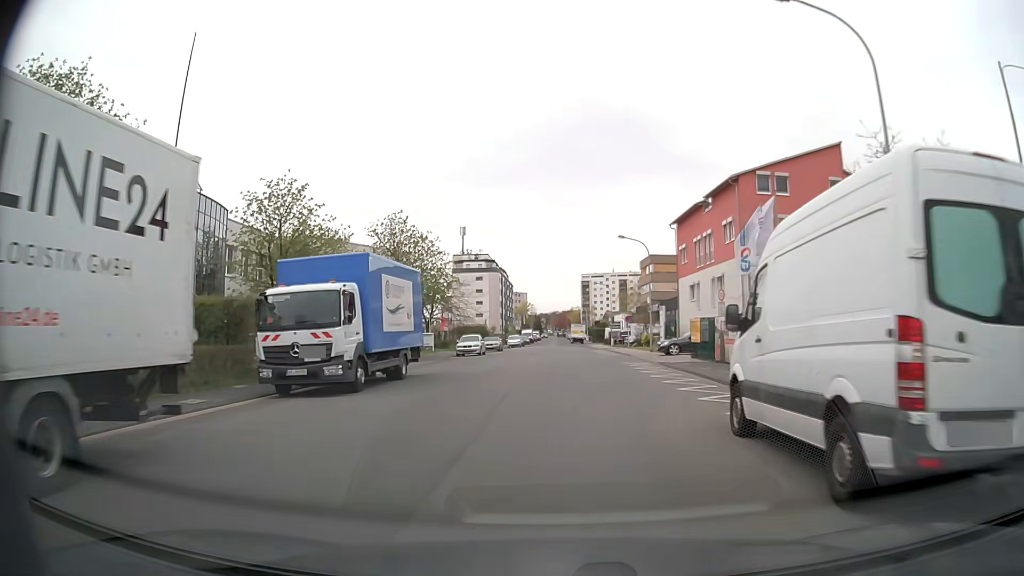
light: Day
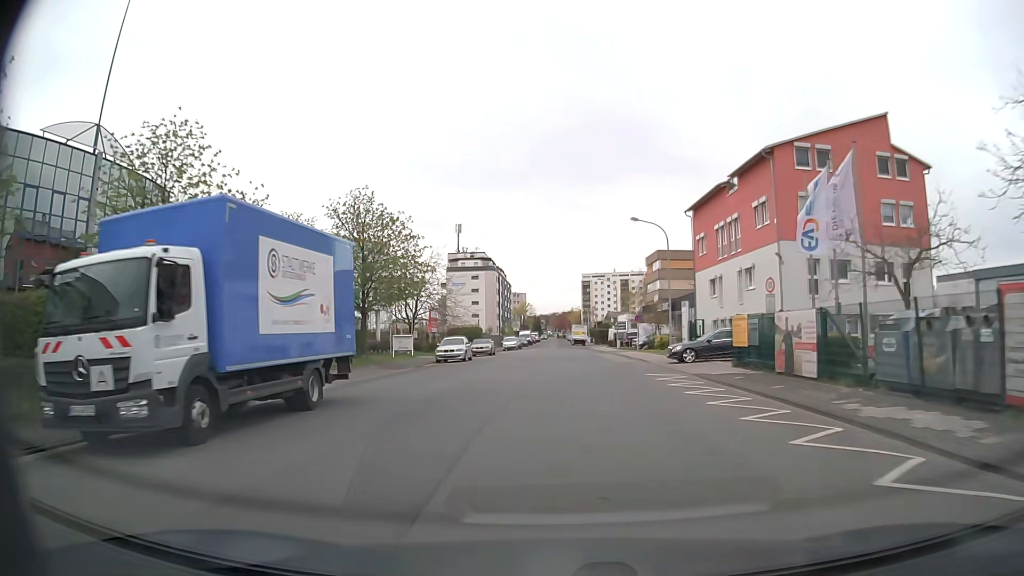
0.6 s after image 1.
(0.0, +7.8) m; -1°
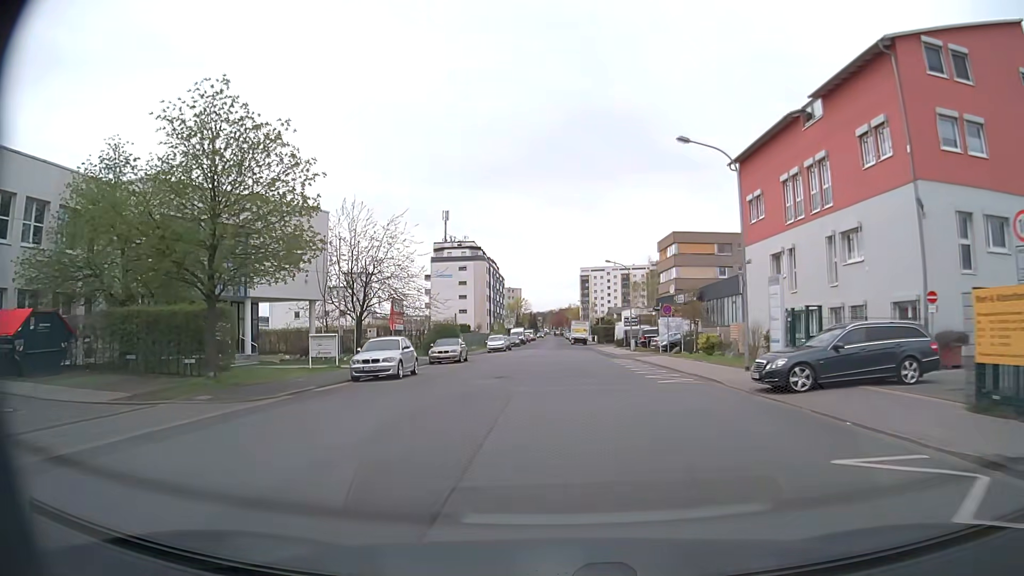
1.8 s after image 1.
(+0.2, +15.6) m; +1°
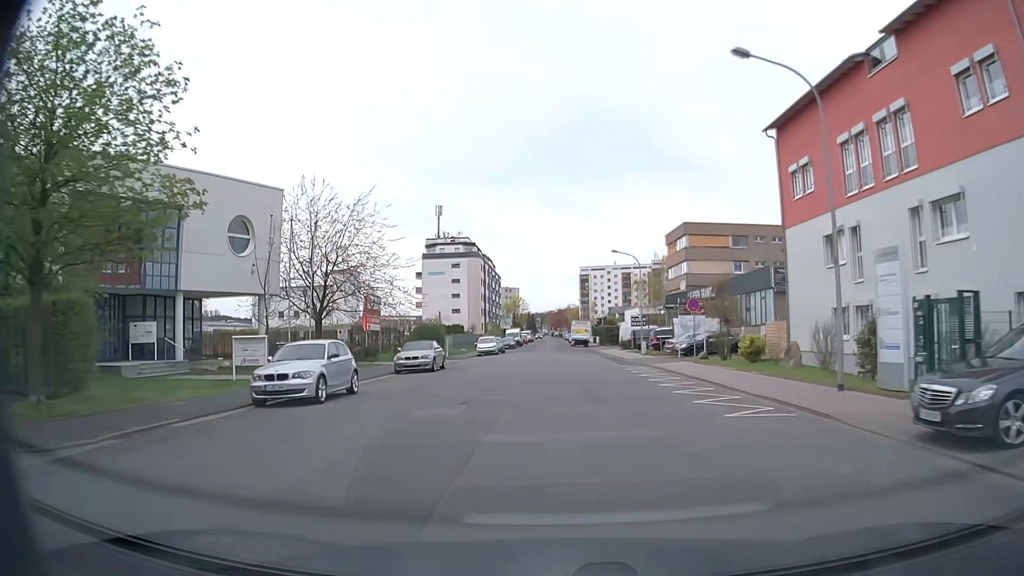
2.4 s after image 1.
(0.0, +7.7) m; 0°
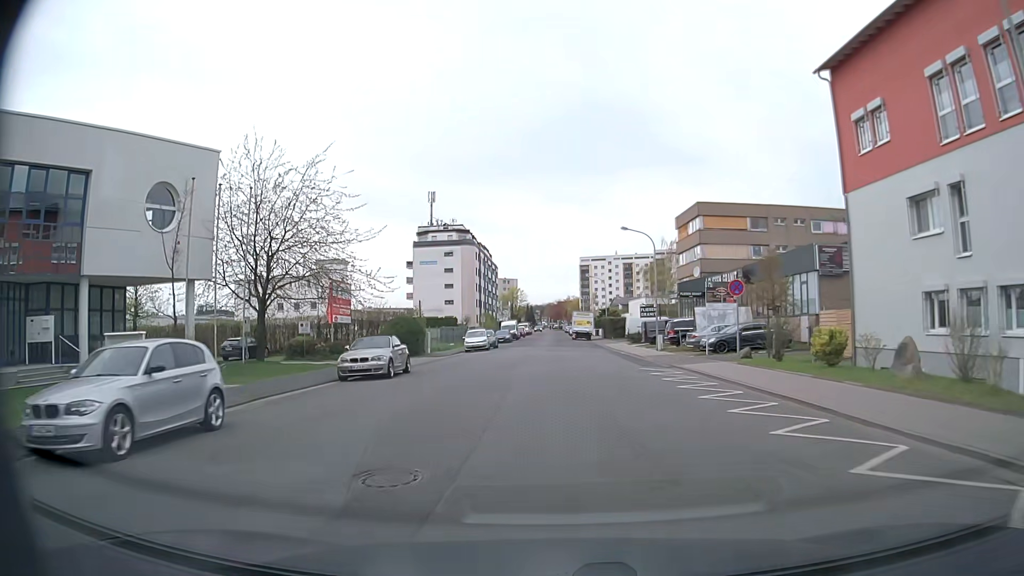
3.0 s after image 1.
(0.0, +7.6) m; 0°
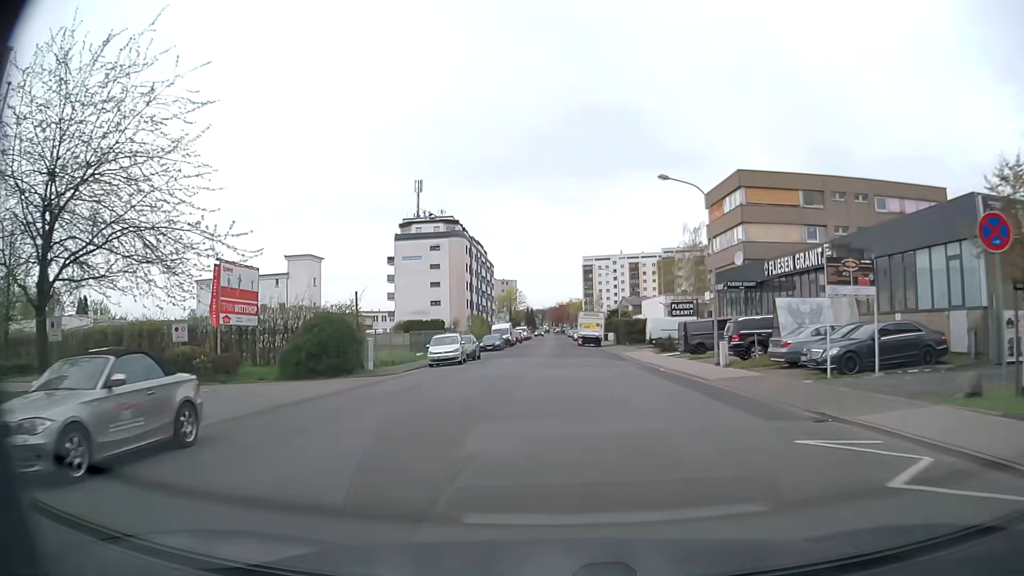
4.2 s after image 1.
(0.0, +15.1) m; -1°
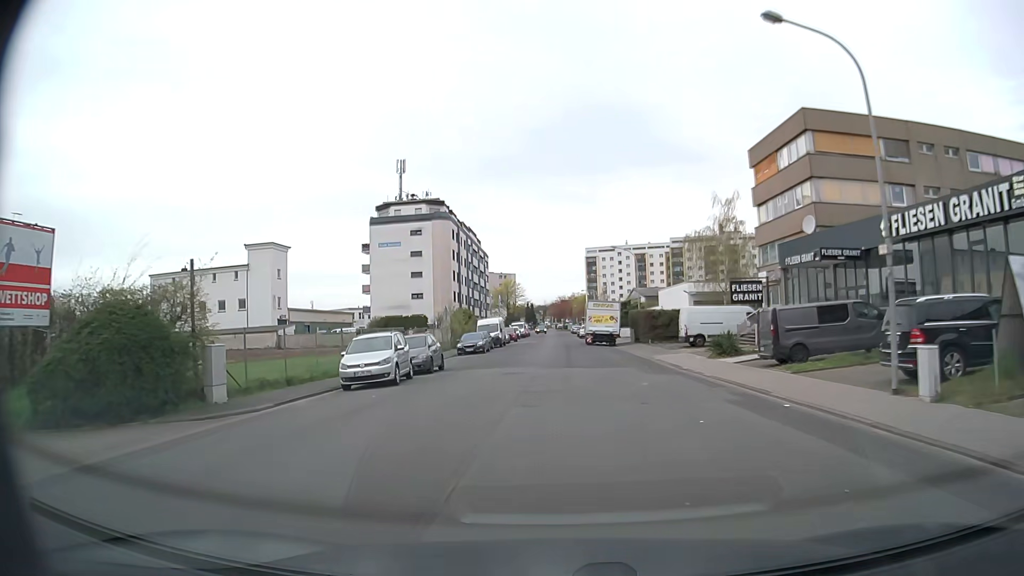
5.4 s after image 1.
(+0.1, +14.8) m; +1°
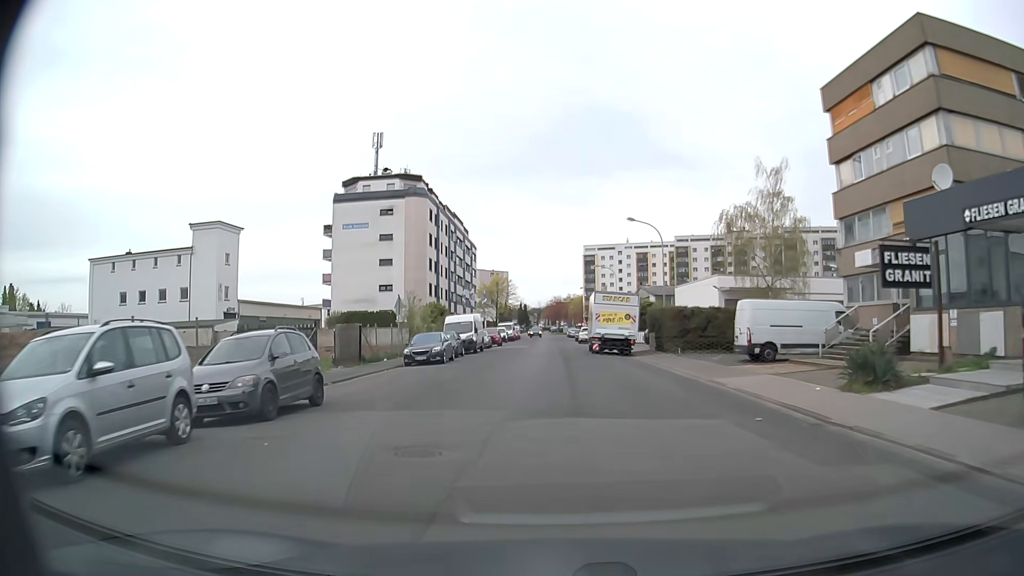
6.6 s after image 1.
(-0.1, +14.6) m; 0°
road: unclassified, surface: asphalt
(0, +10) (0, +20) (0, +30) (0, +40) (0, +50) (0, +60) (0, +70) (0, +80) (0, +90) (-1, +100) m
